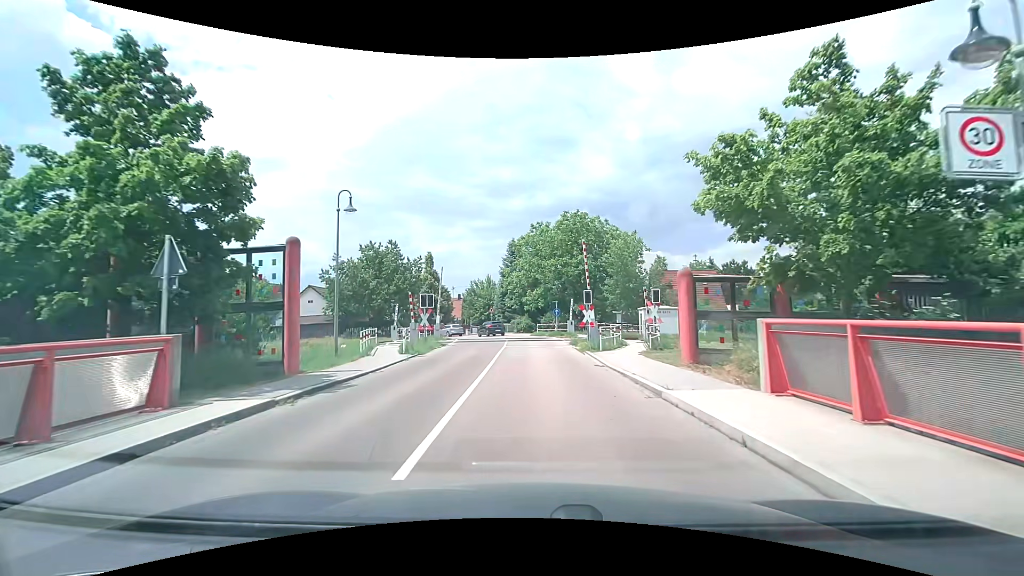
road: tertiary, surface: asphalt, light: Day
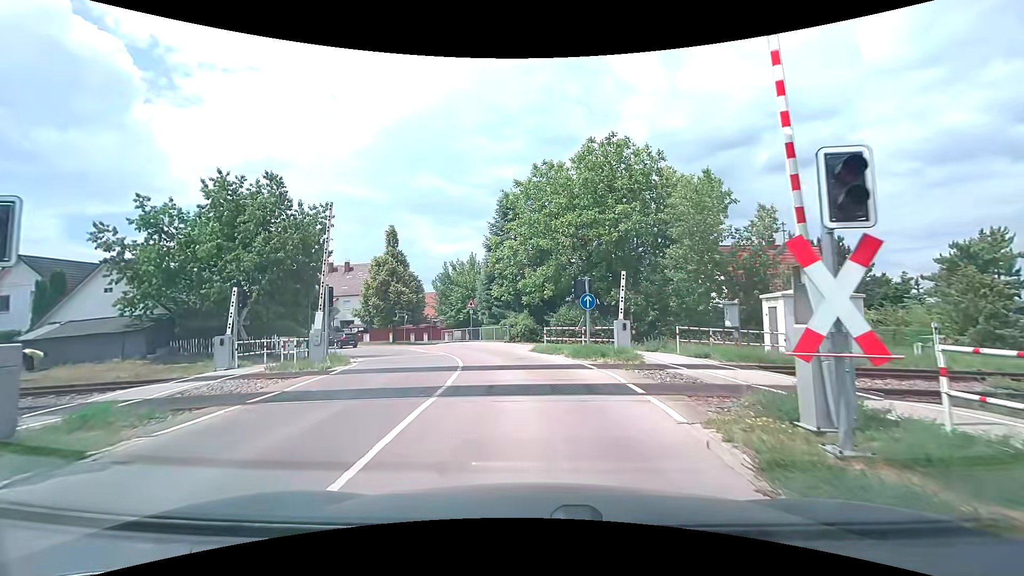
(0.0, +22.8) m; -1°
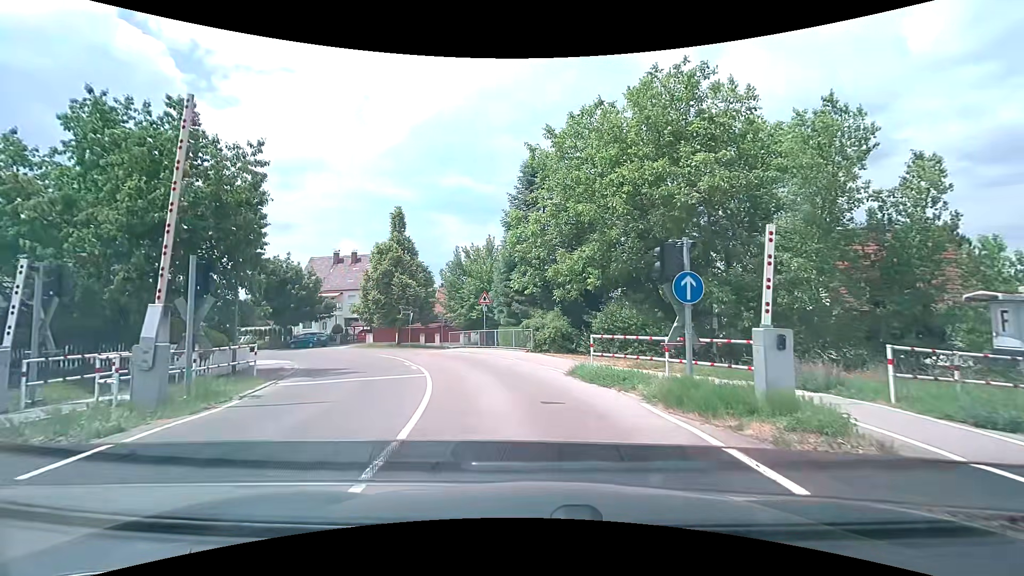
(-0.2, +9.0) m; -4°
(0, +10) (-2, +20) (-6, +29) (-11, +37) (-19, +44) (-27, +49) (-37, +52) (-47, +54) (-57, +54) (-67, +55) m
